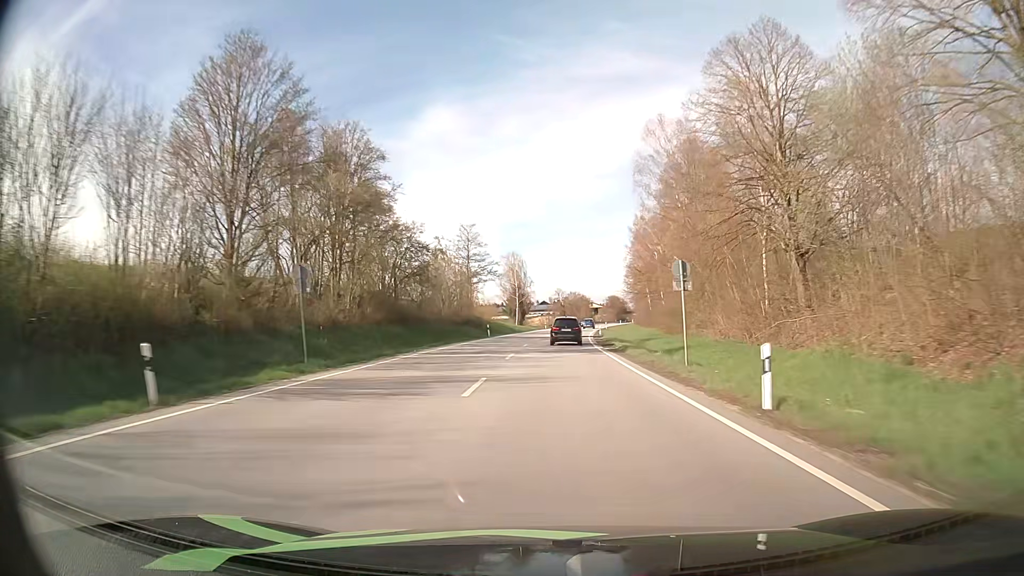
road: primary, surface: asphalt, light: Day
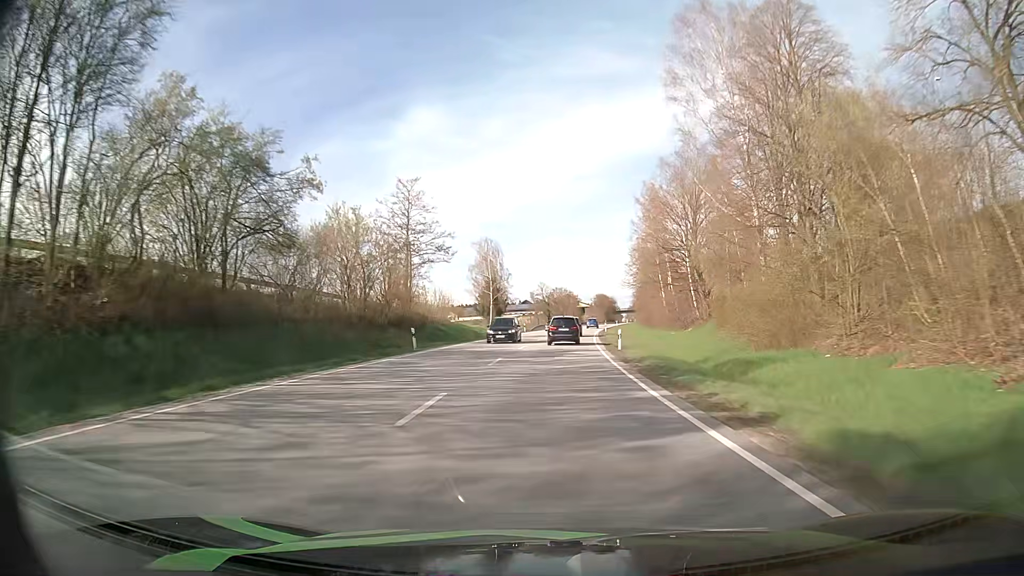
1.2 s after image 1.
(+0.4, +27.7) m; +1°
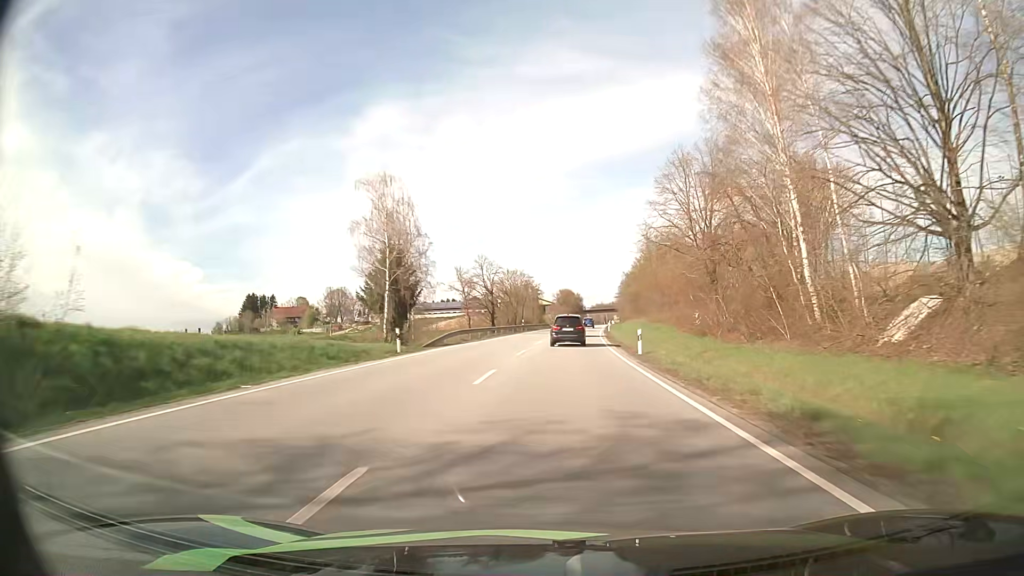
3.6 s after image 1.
(+1.5, +55.1) m; +4°
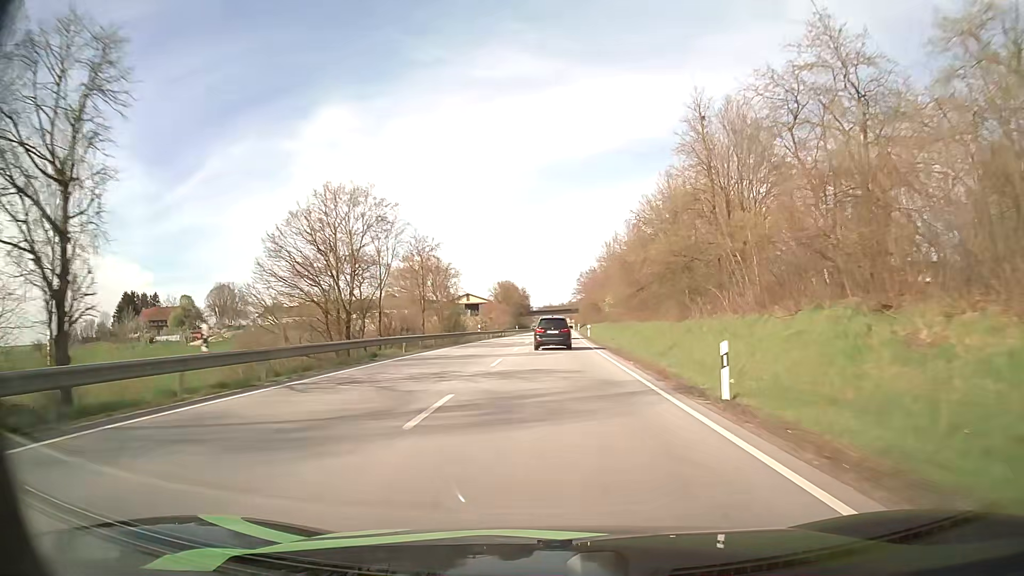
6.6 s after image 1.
(+3.0, +66.0) m; +5°
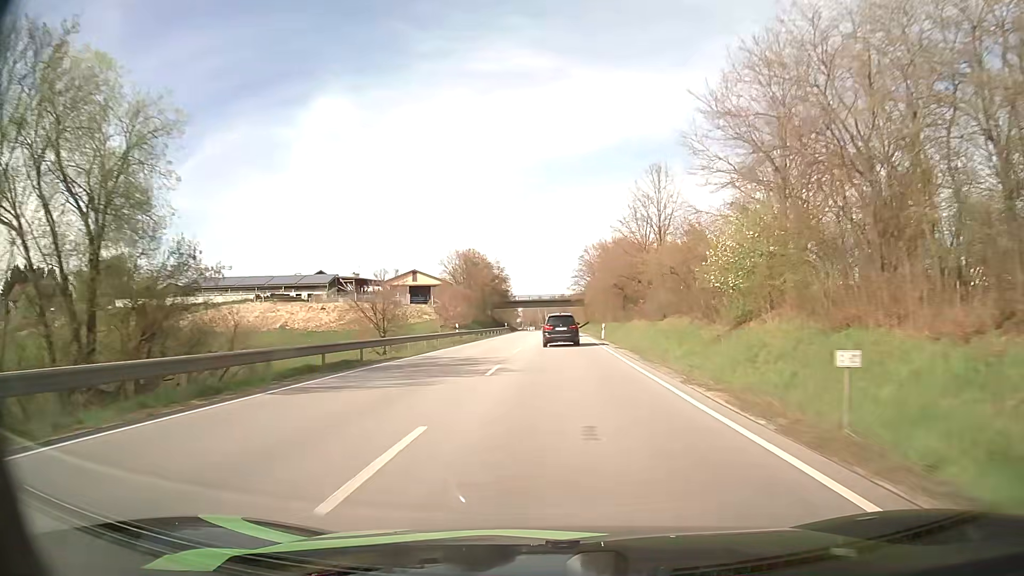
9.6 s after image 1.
(+0.5, +64.4) m; +1°
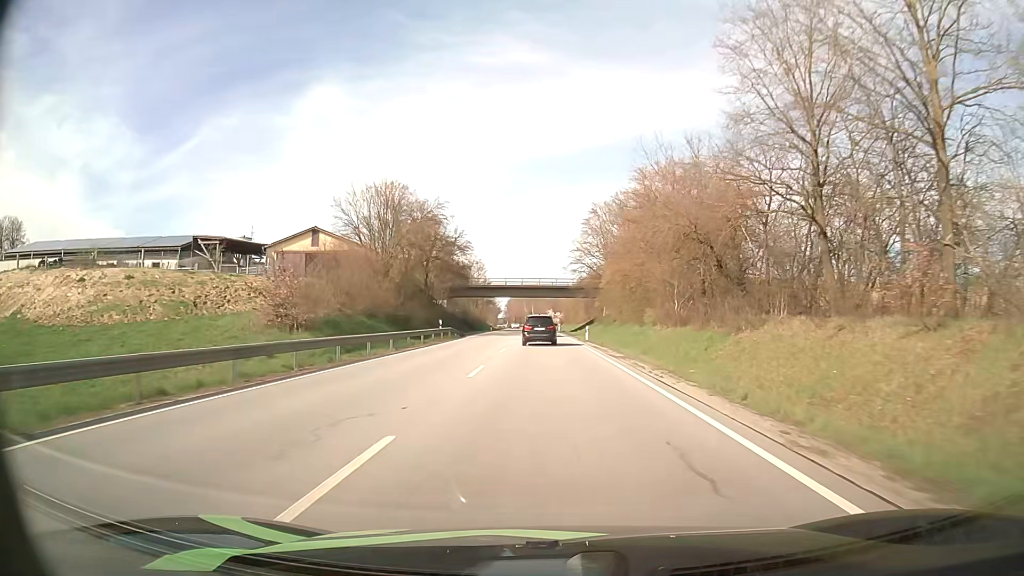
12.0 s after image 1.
(+0.6, +49.5) m; +1°
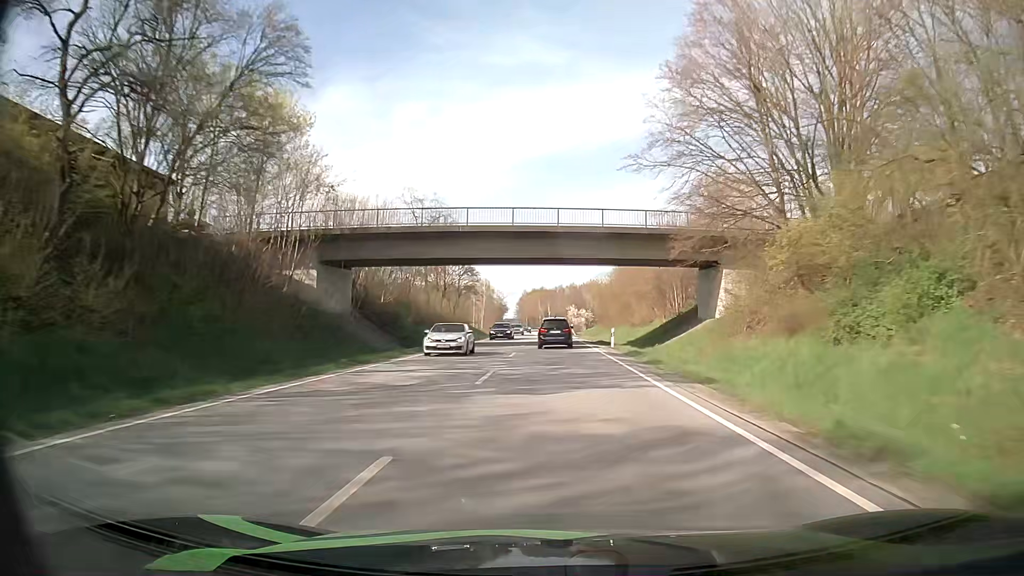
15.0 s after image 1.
(-0.8, +61.8) m; -1°
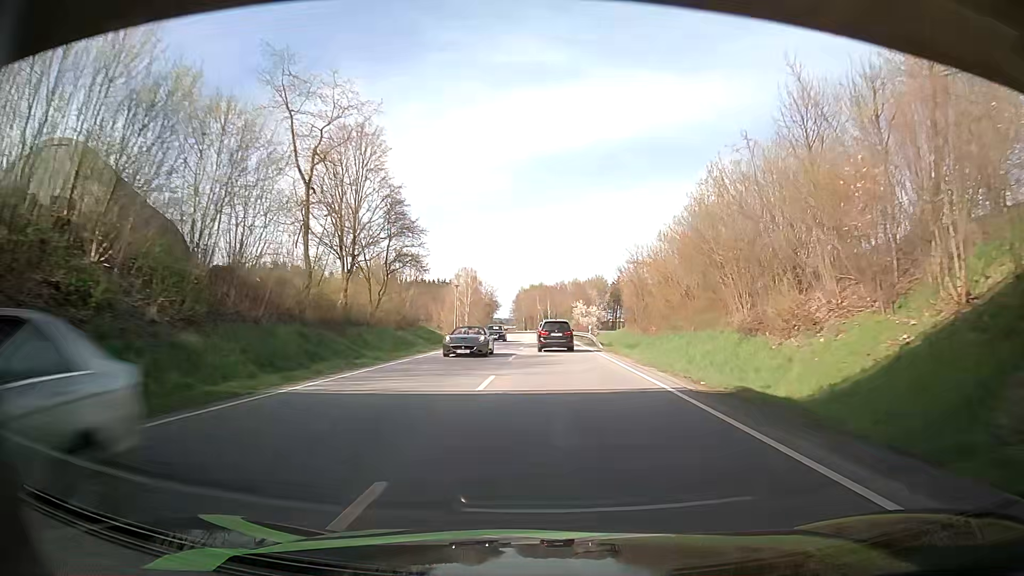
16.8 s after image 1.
(-0.2, +37.4) m; 0°
(0, +10) (0, +20) (0, +30) (0, +40) (0, +50) (0, +60) (0, +70) (0, +80) (0, +90) (0, +100) m
